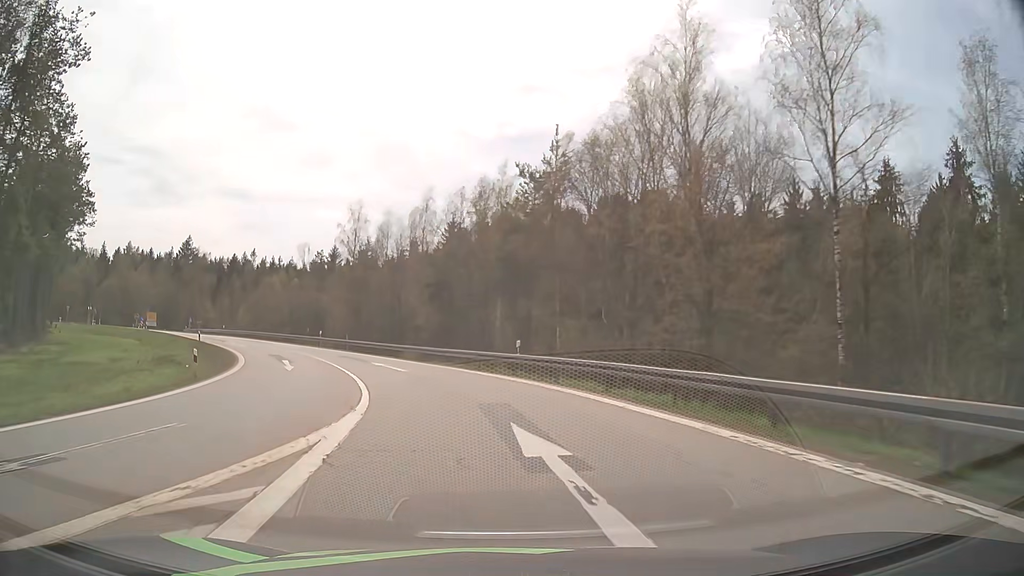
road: motorway_link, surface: asphalt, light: Day
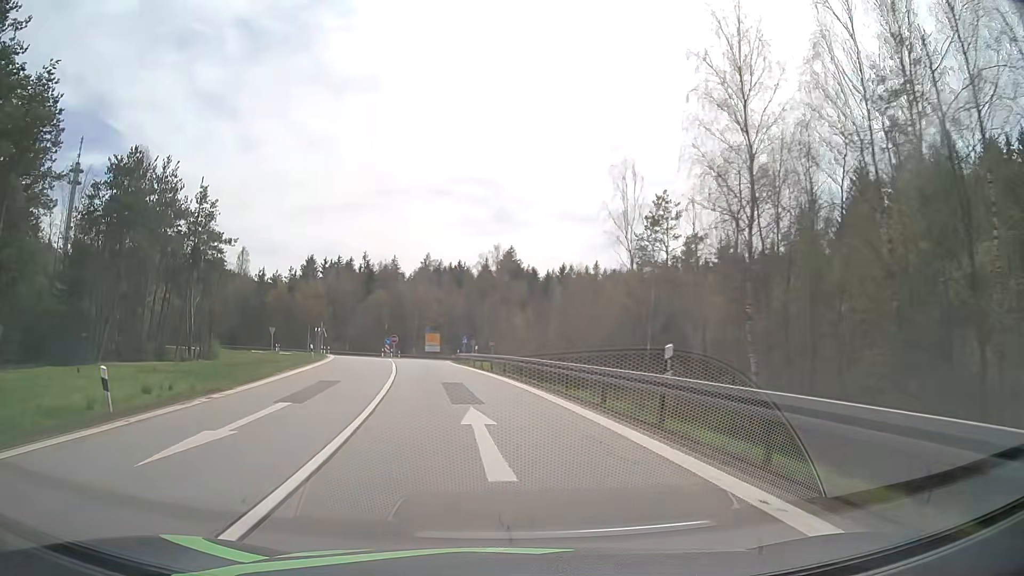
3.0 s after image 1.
(-10.9, +42.5) m; -30°
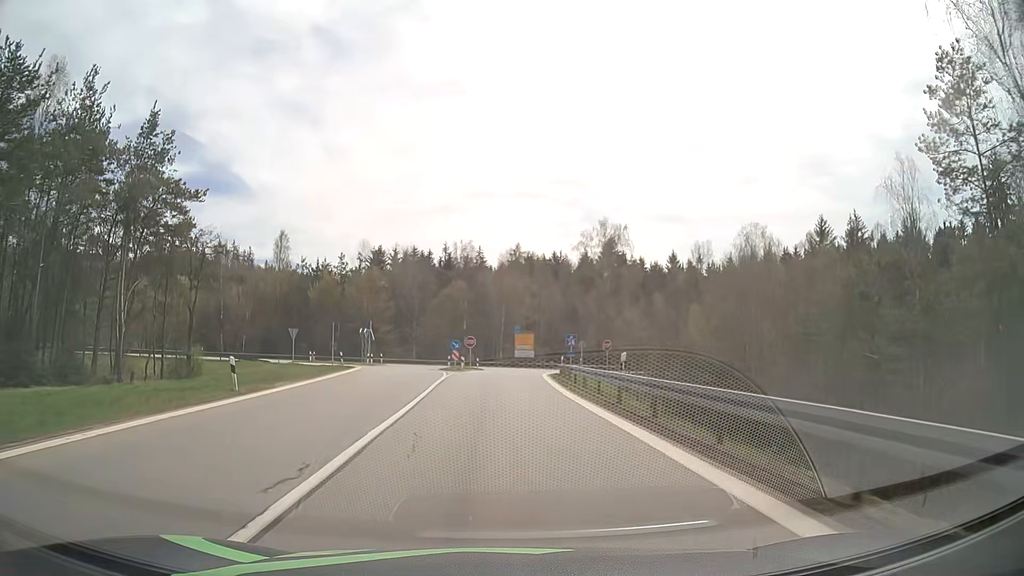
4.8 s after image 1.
(-2.5, +25.3) m; -9°
(0, +10) (0, +20) (0, +30) (-1, +40) (-1, +50) (0, +60) (-1, +70) (-6, +78) (-16, +80) (-26, +81) m
